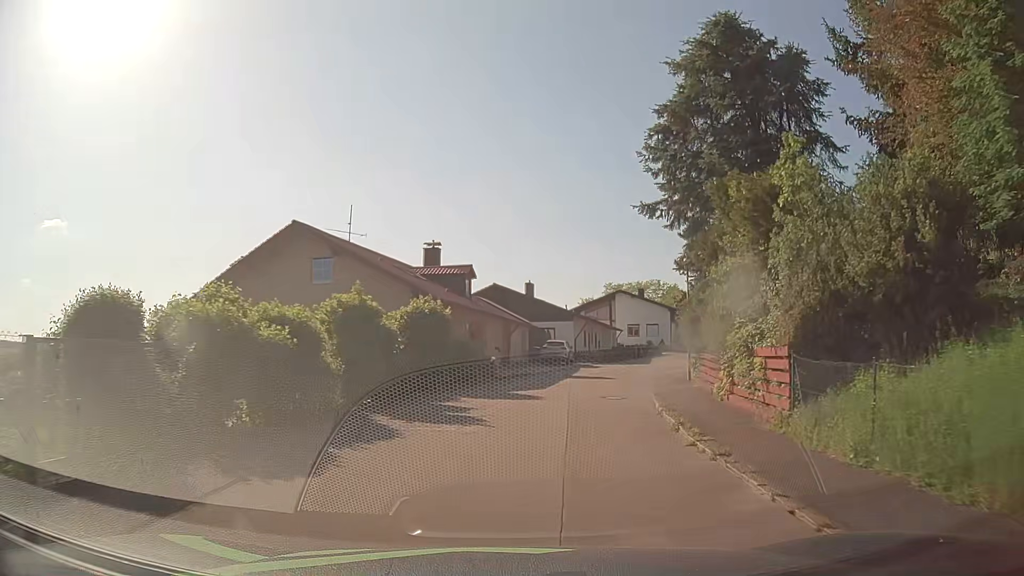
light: Day
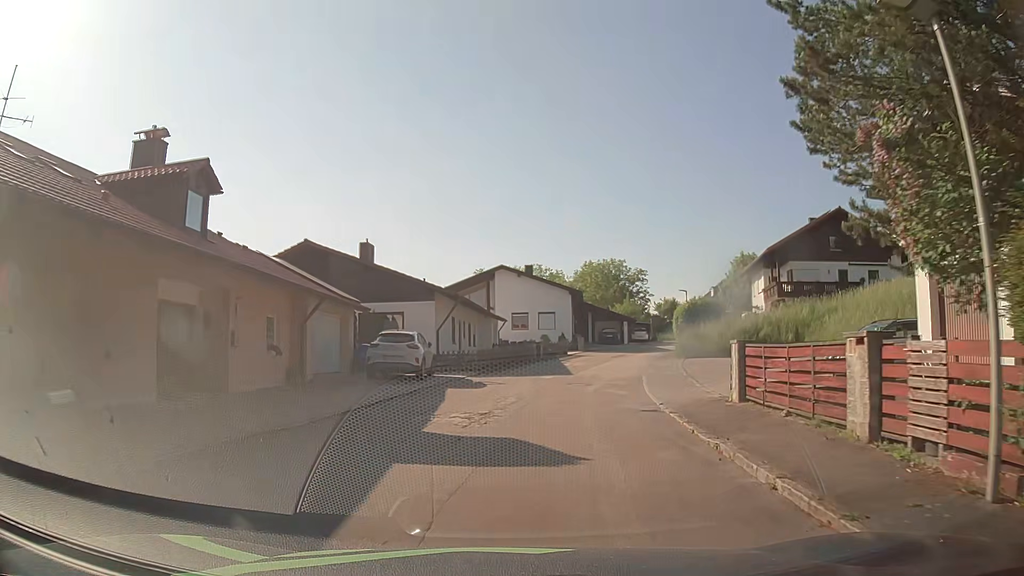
(+1.8, +20.9) m; +10°
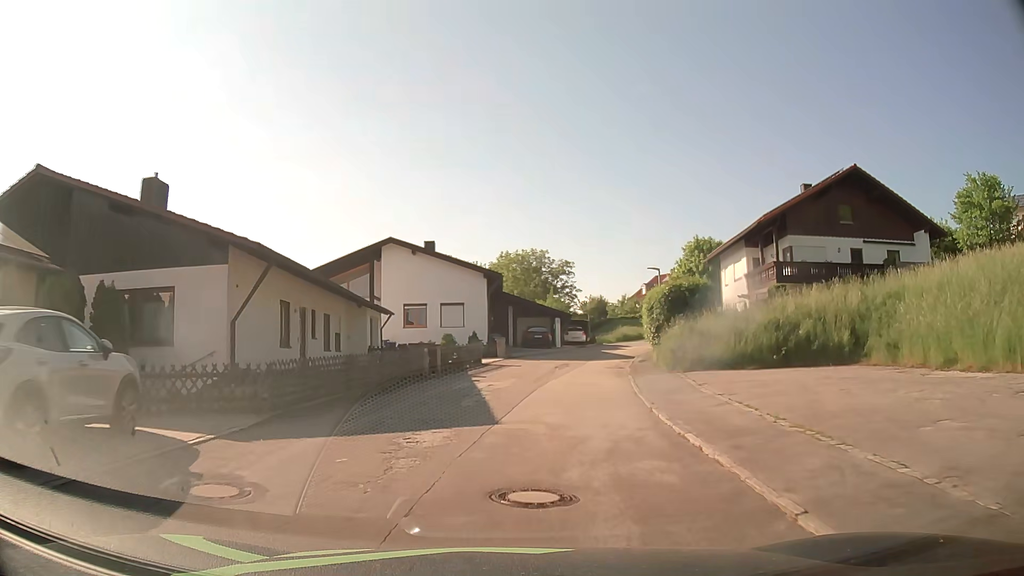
(+1.2, +15.3) m; +8°
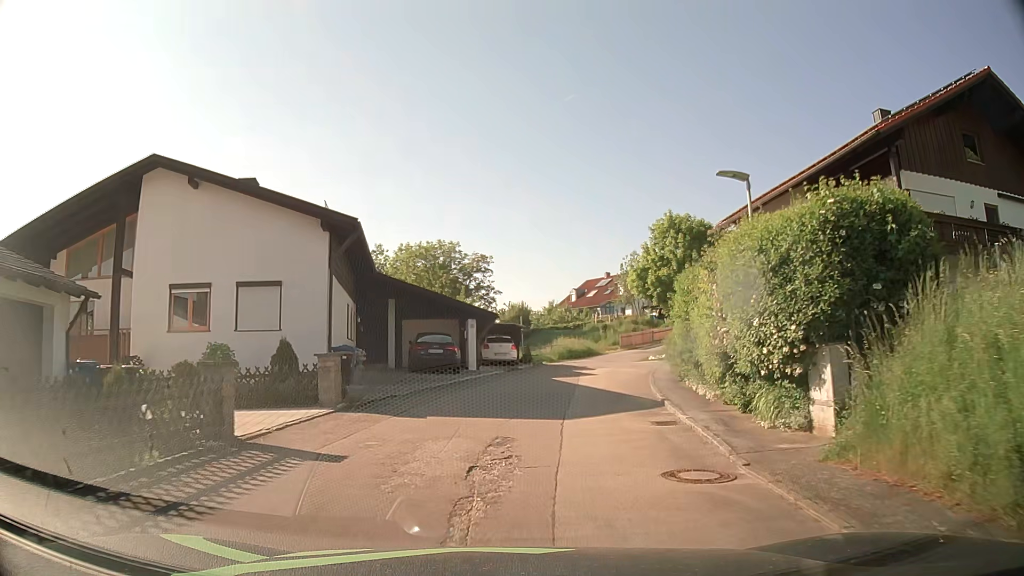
(+1.2, +20.2) m; +7°
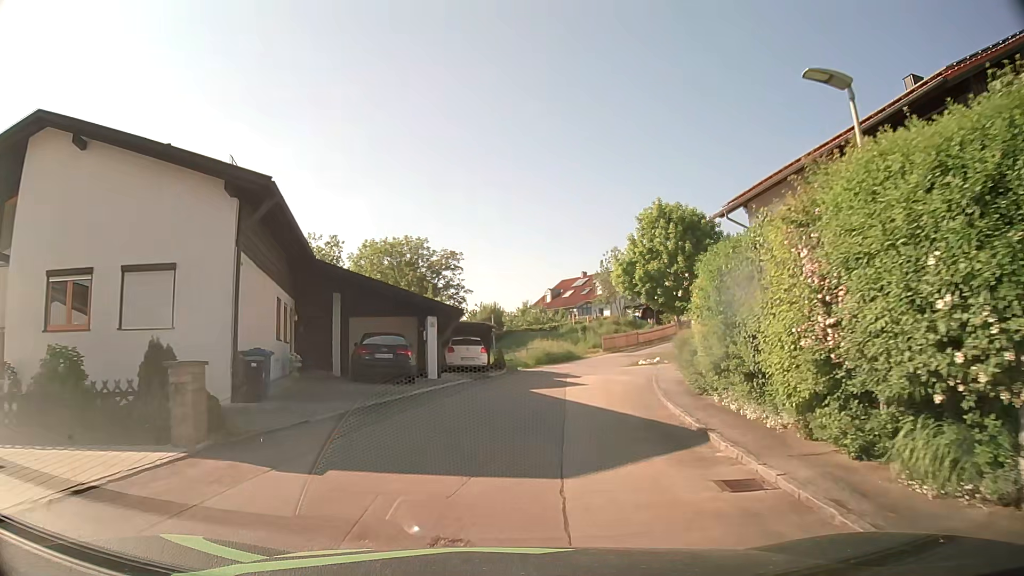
(+0.1, +5.0) m; +3°
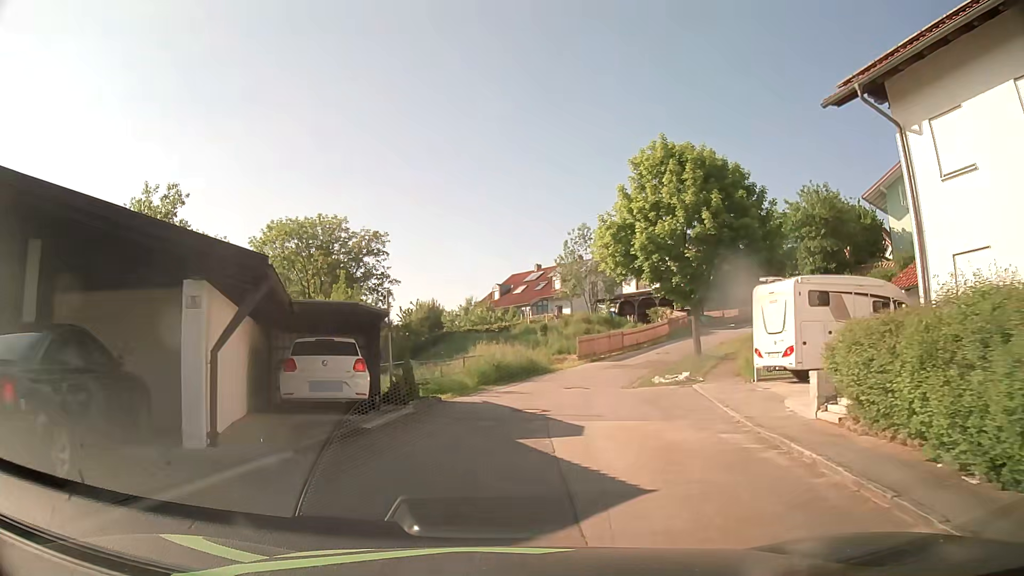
(+0.6, +14.5) m; +4°
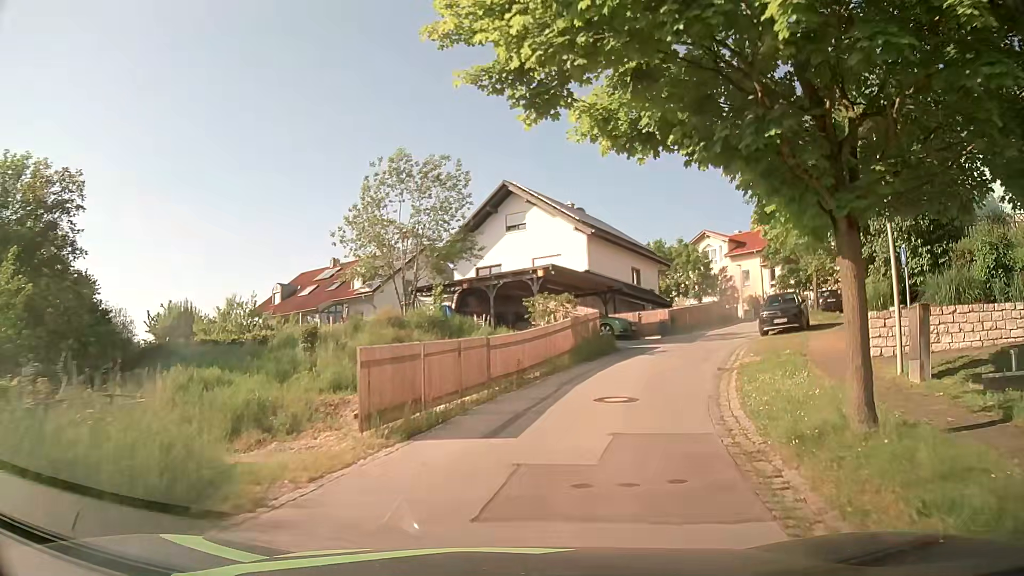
(+2.4, +22.8) m; +16°
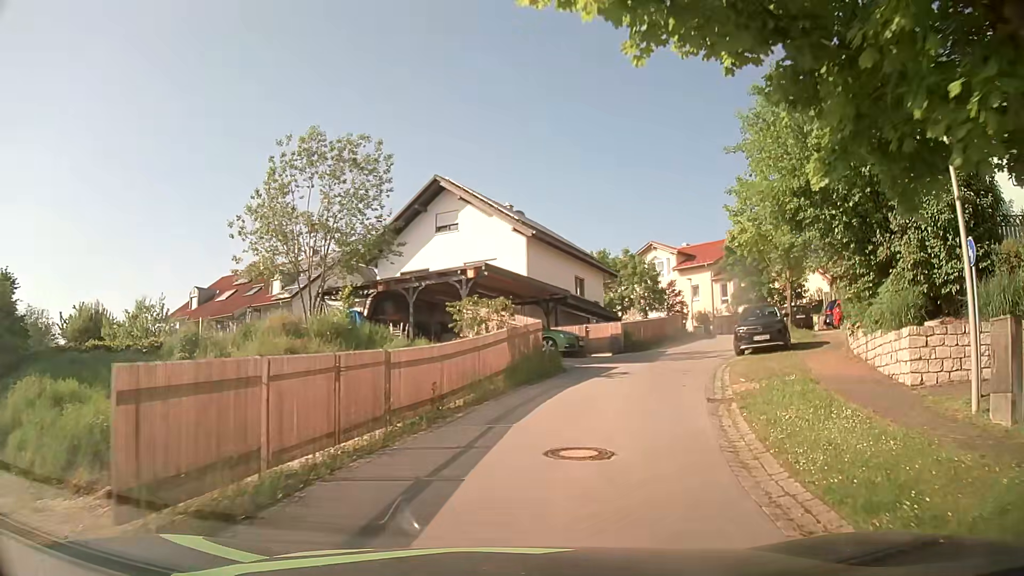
(+0.2, +4.4) m; +6°
(+1, +10) (+4, +20) (+8, +28) (+12, +37) (+12, +47) (+6, +55) (-1, +62) (-10, +67) (-18, +73) (-26, +79) m
